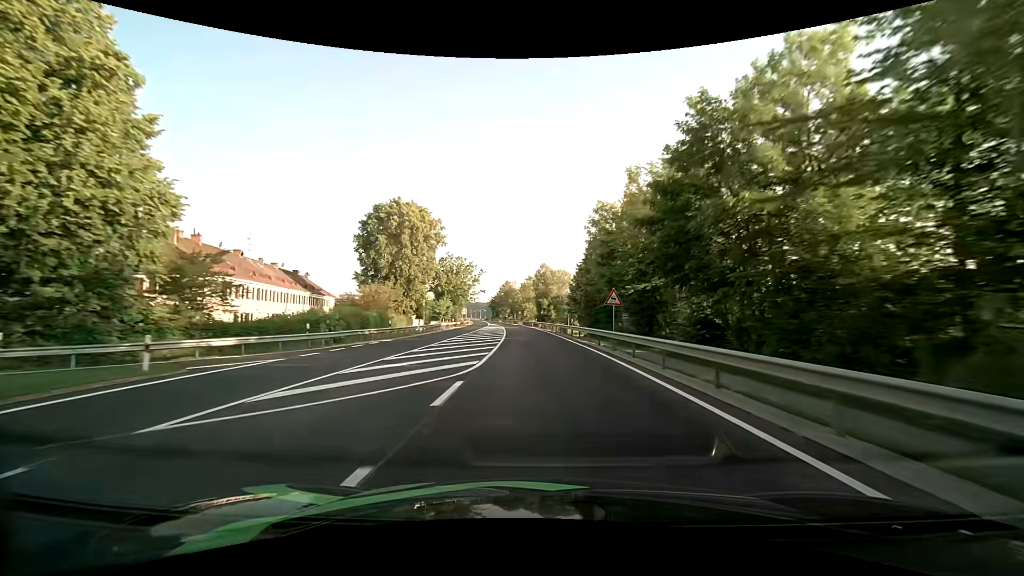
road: primary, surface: asphalt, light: Day
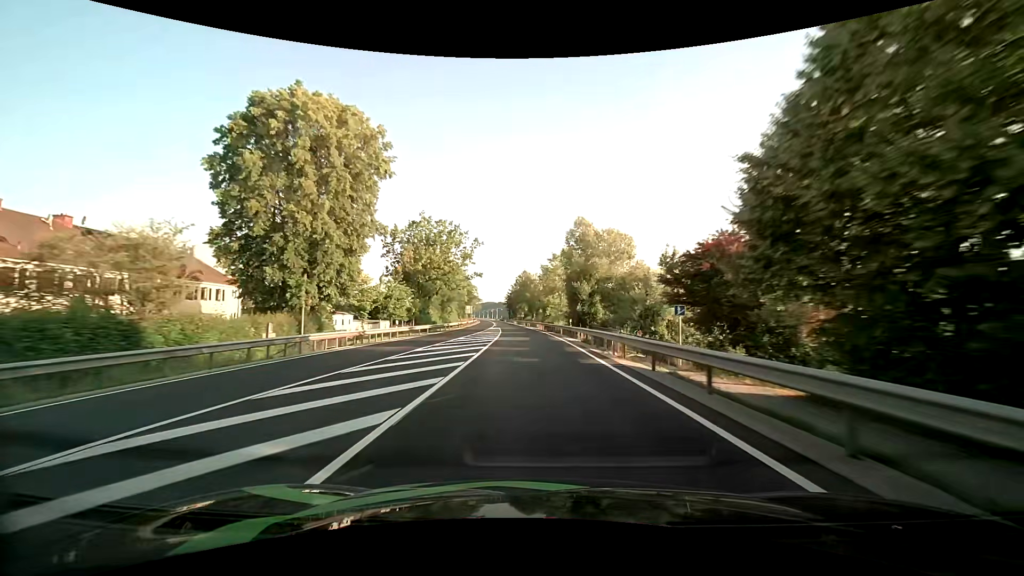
(-1.0, +41.1) m; -3°
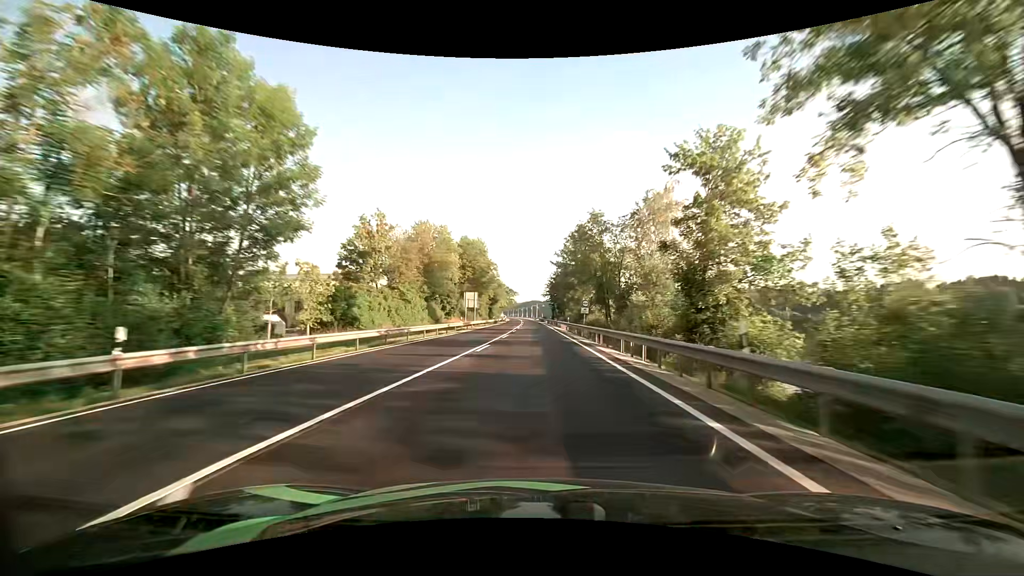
(-3.4, +69.1) m; -5°
(0, +10) (0, +20) (0, +30) (0, +40) (0, +50) (-1, +60) (-1, +70) (-1, +80) (-1, +90) (-1, +100) m
